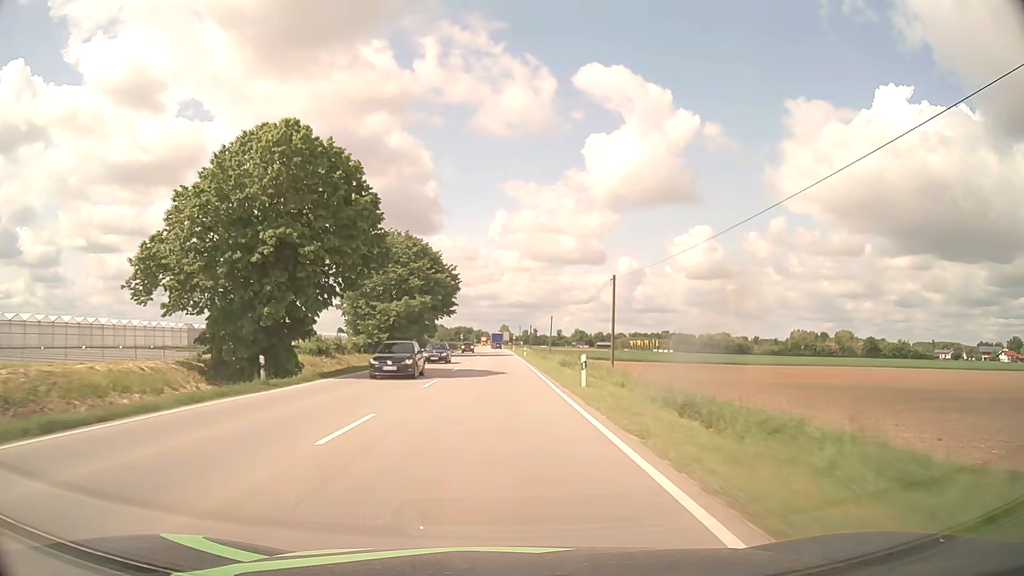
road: primary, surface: asphalt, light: Day
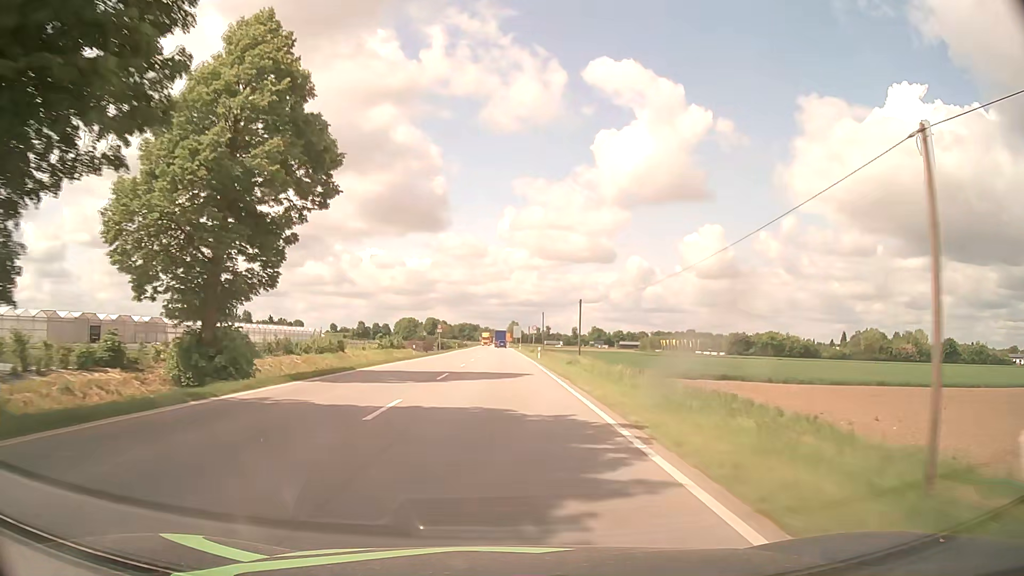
(-0.4, +69.5) m; 0°
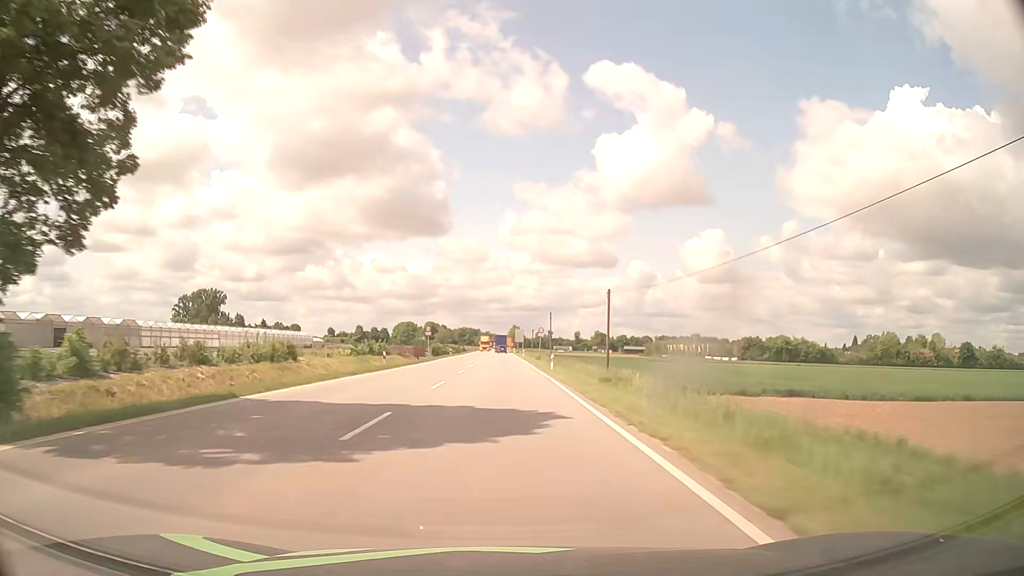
(-0.1, +13.8) m; -1°
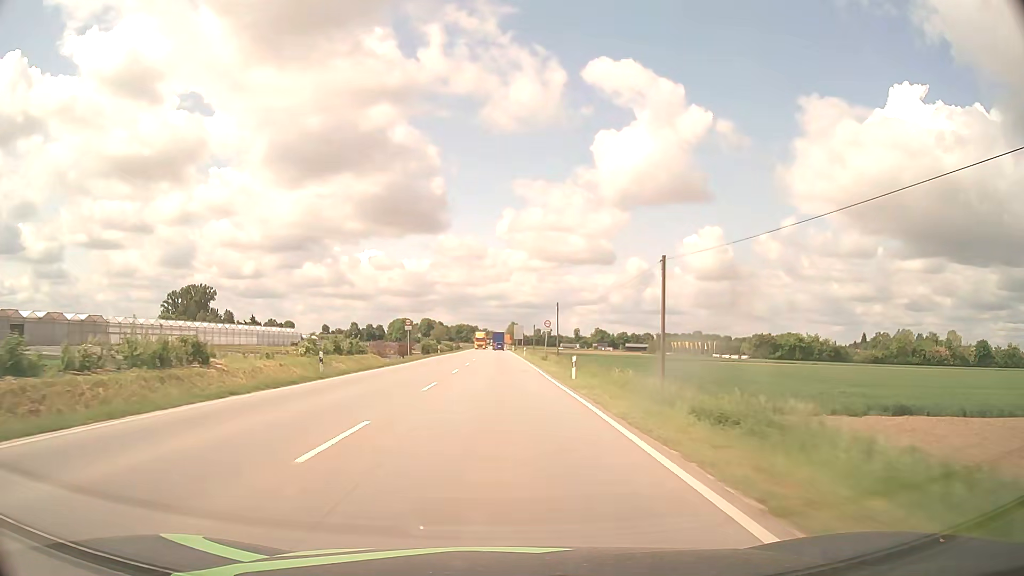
(+0.1, +13.8) m; 0°
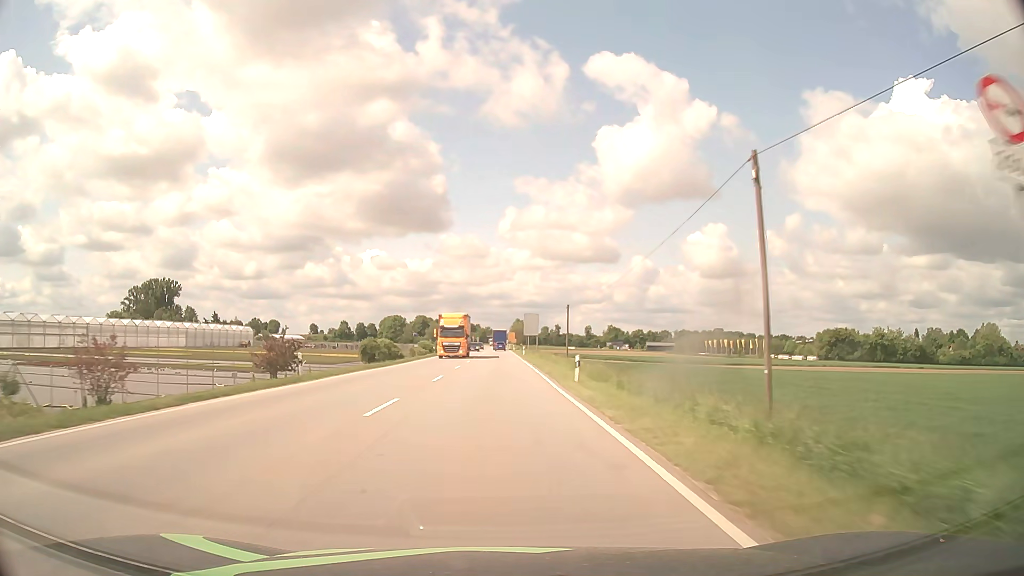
(+0.1, +55.1) m; 0°
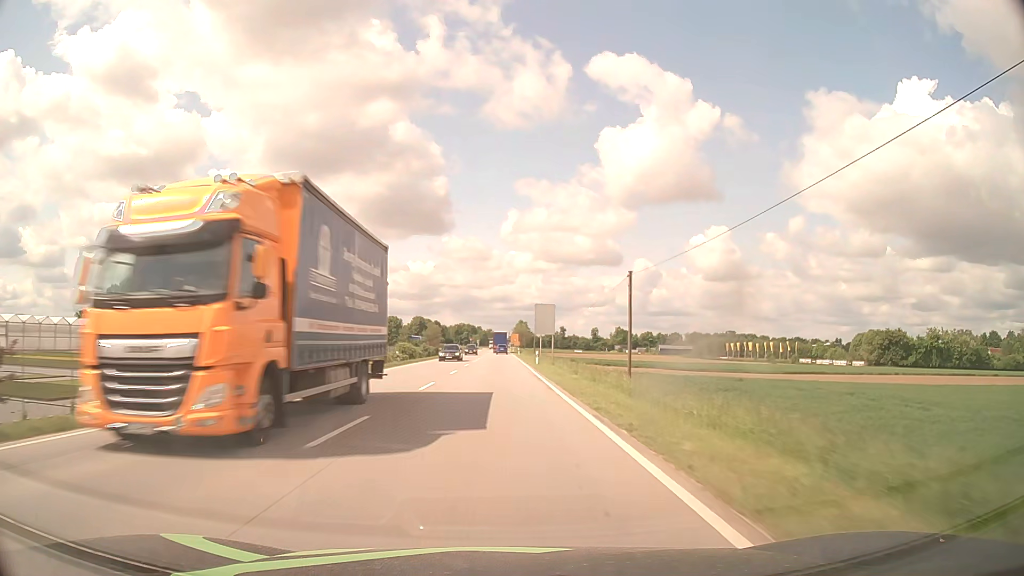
(-0.1, +27.4) m; 0°
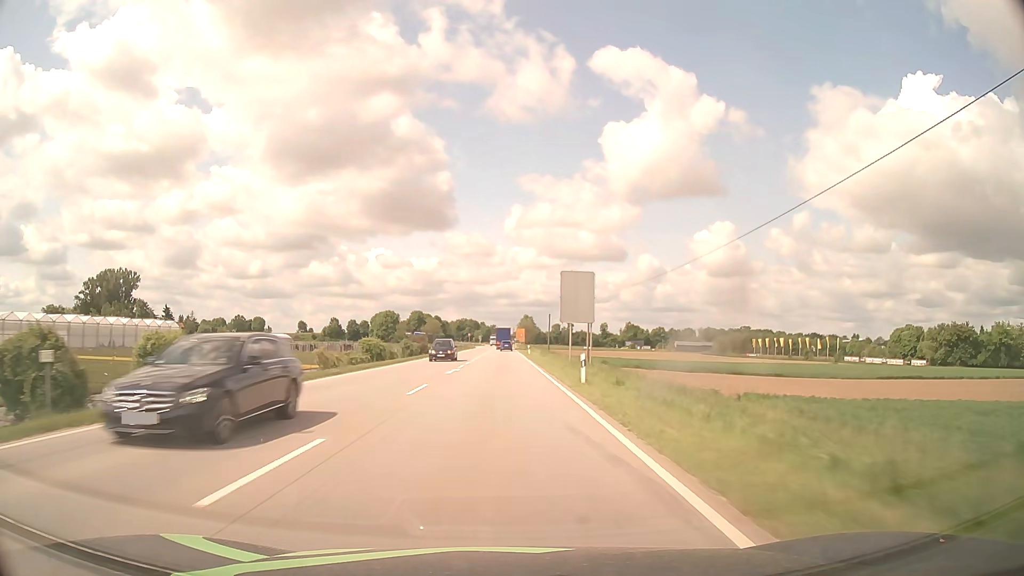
(0.0, +27.2) m; 0°
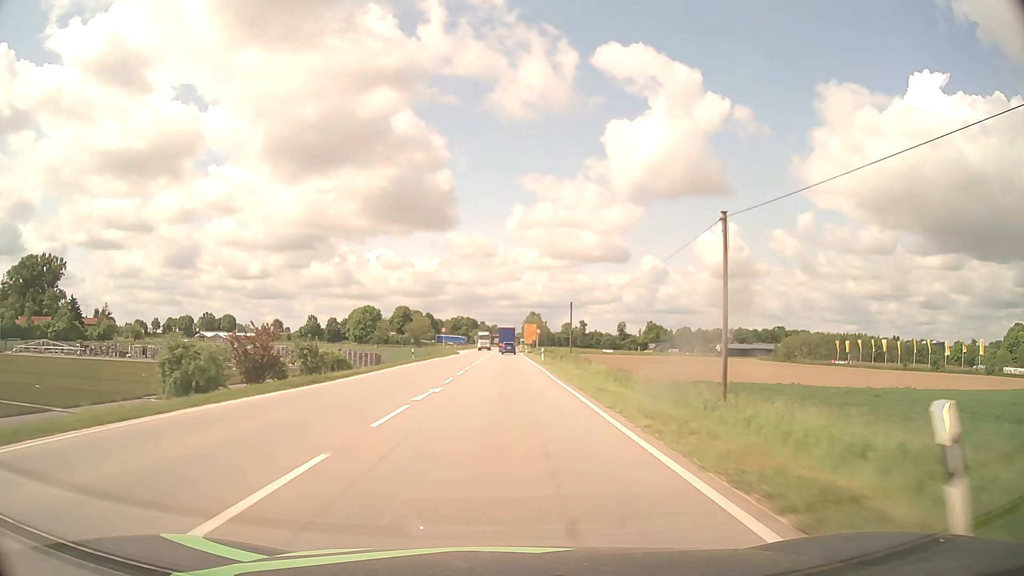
(-0.2, +67.7) m; 0°
(0, +10) (0, +20) (0, +30) (0, +40) (0, +50) (0, +60) (0, +70) (0, +80) (0, +90) (0, +100) m
